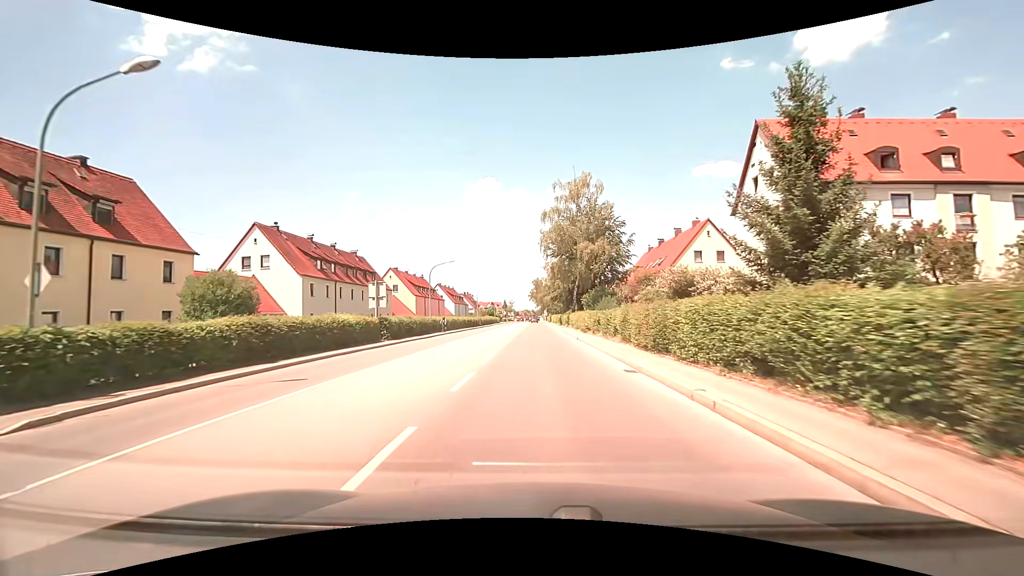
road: secondary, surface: asphalt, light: Day
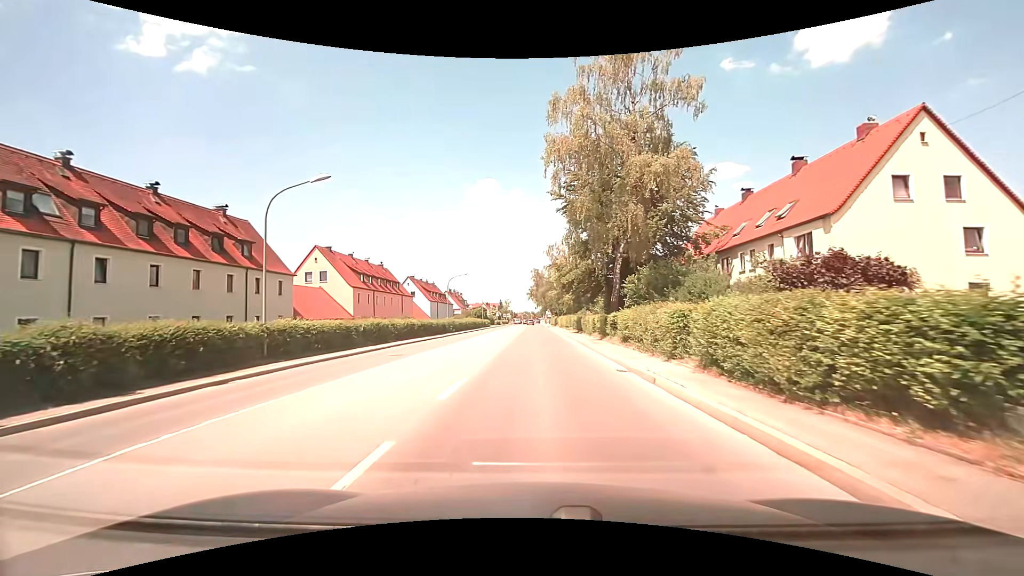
(+0.1, +30.6) m; 0°
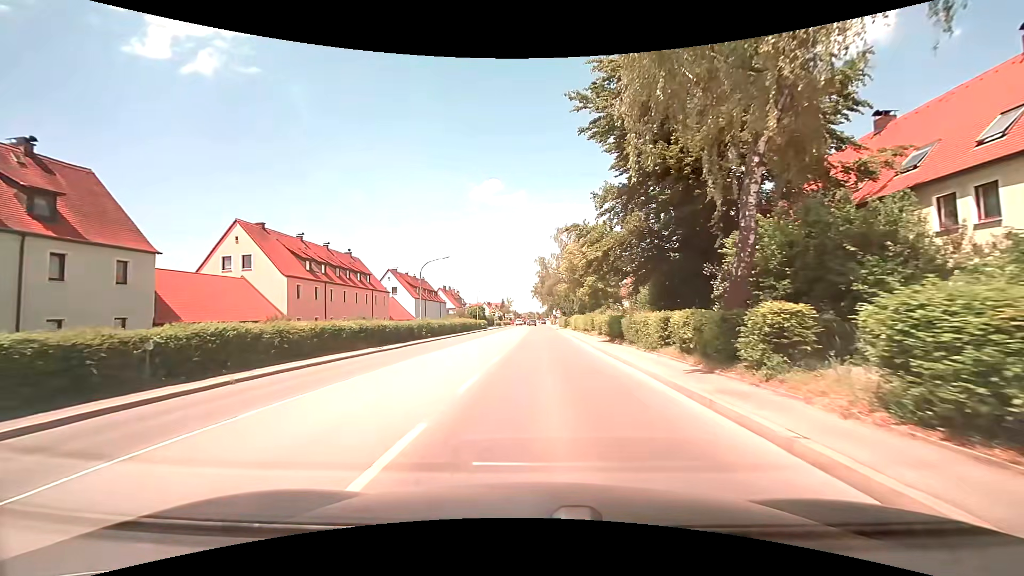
(-0.2, +16.9) m; -1°
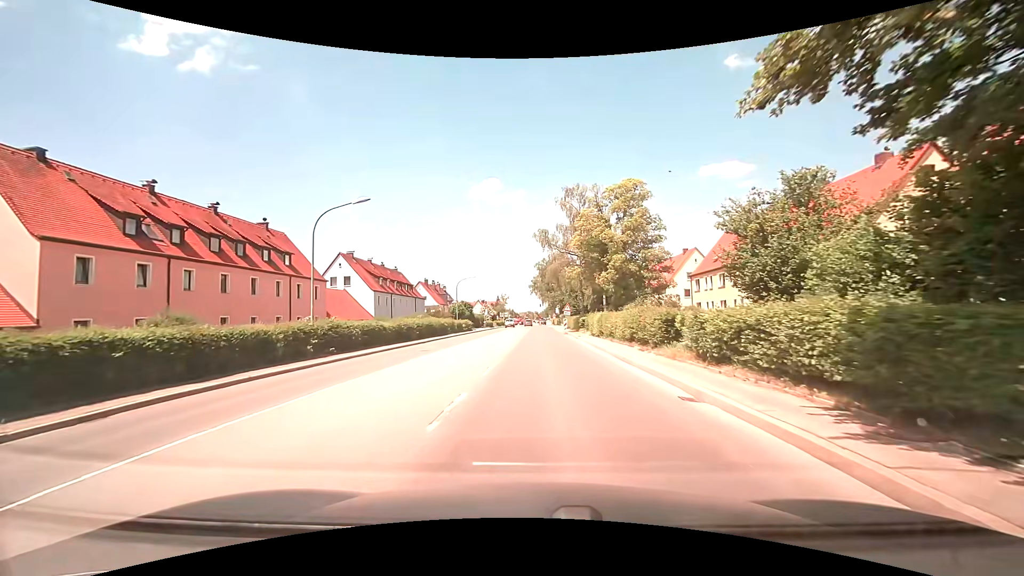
(0.0, +21.3) m; +1°
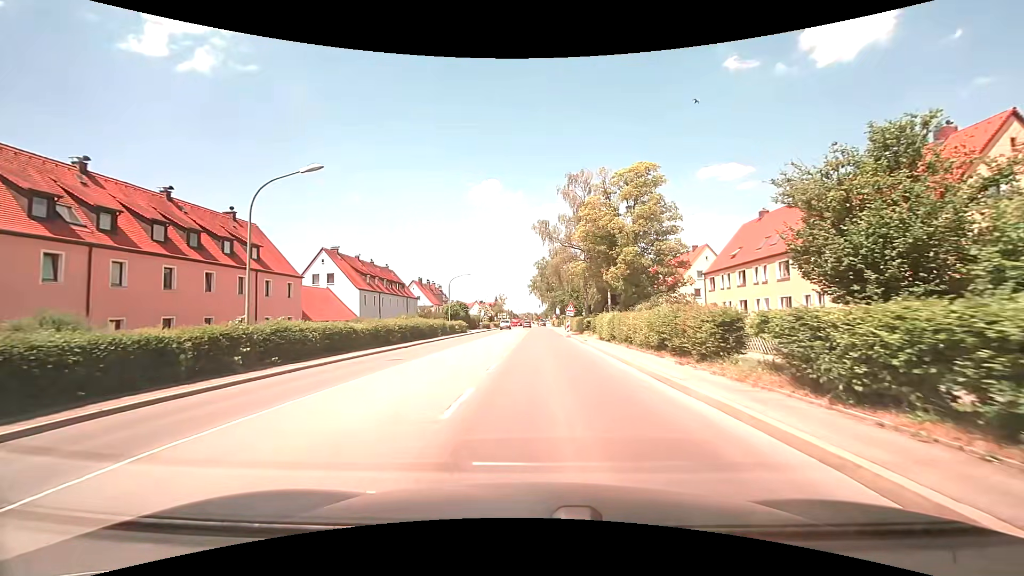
(-0.1, +5.1) m; -1°
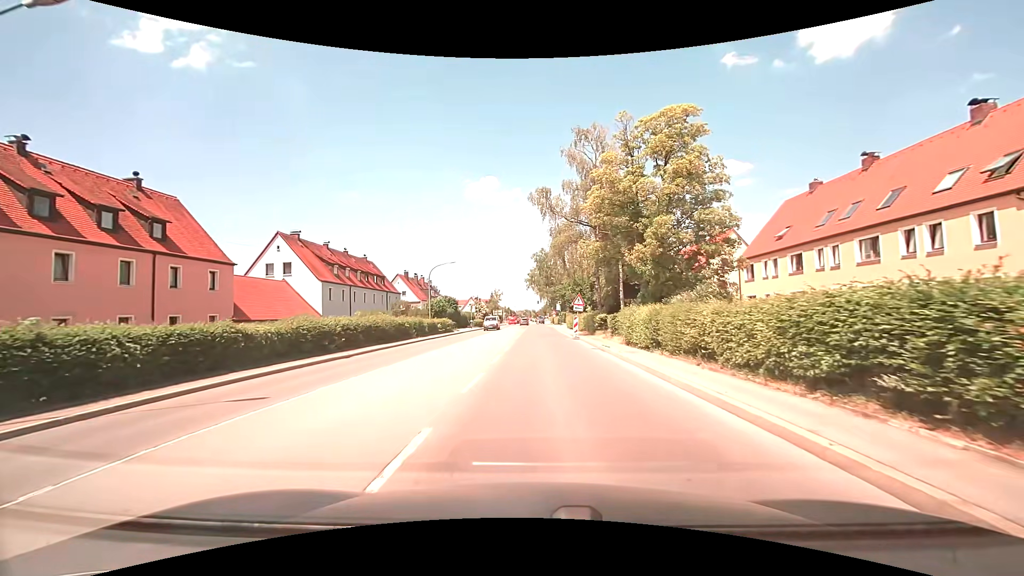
(+0.2, +10.0) m; +1°
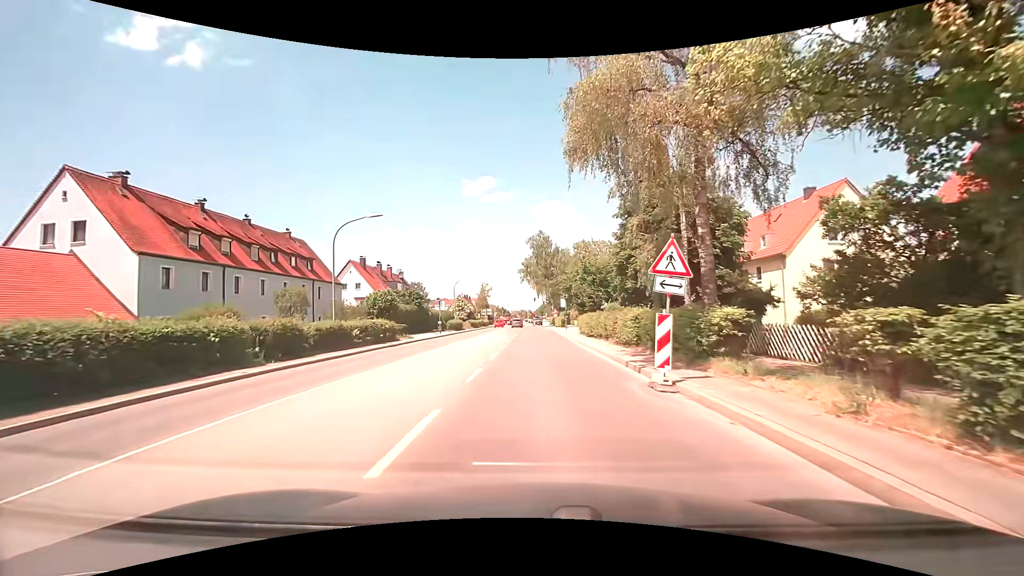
(+0.1, +22.6) m; 0°
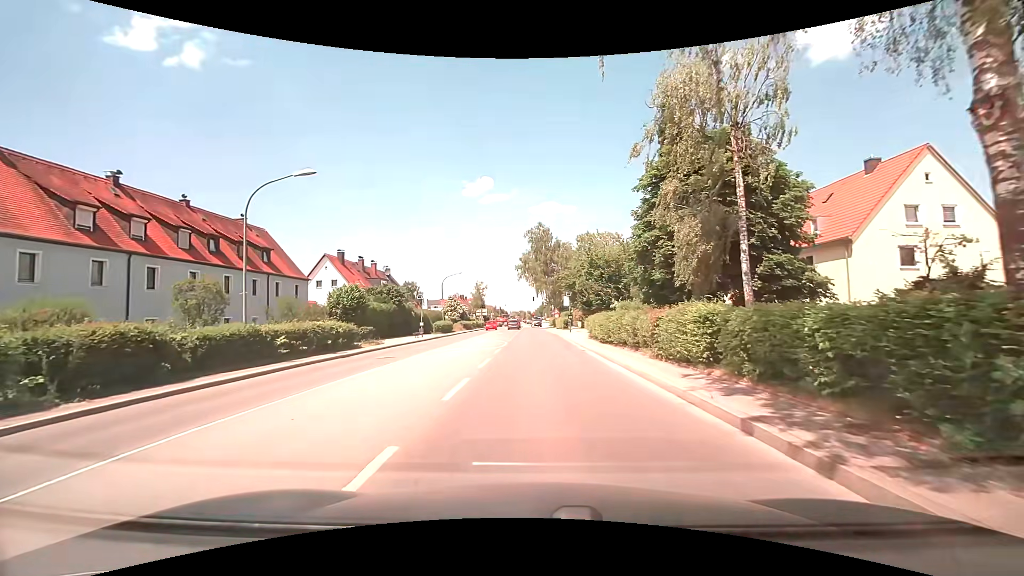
(0.0, +8.0) m; 0°
(0, +10) (0, +20) (0, +30) (-1, +40) (-2, +50) (-3, +60) (-4, +70) (-4, +80) (-4, +90) (-6, +100) m
